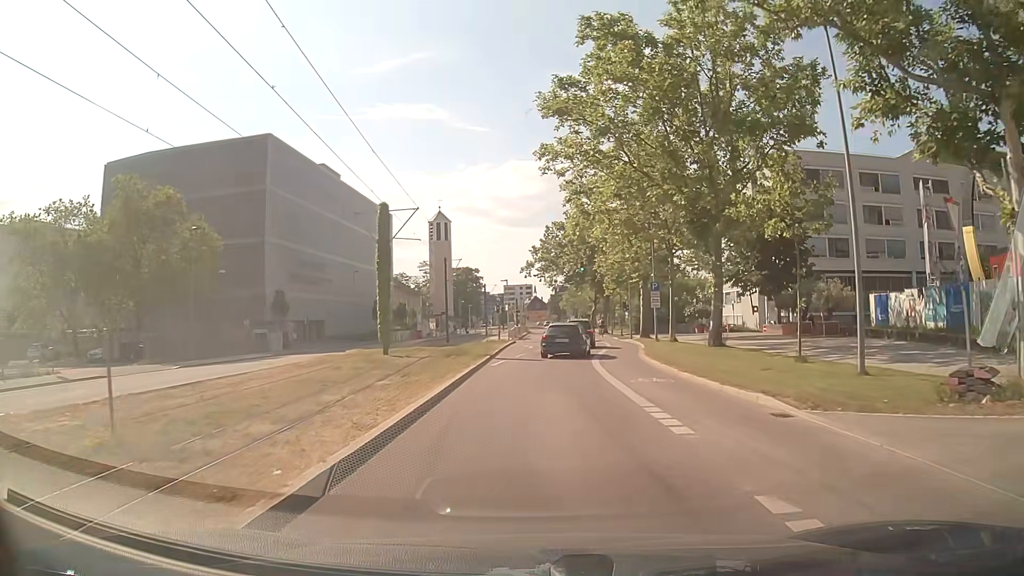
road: secondary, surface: asphalt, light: Day
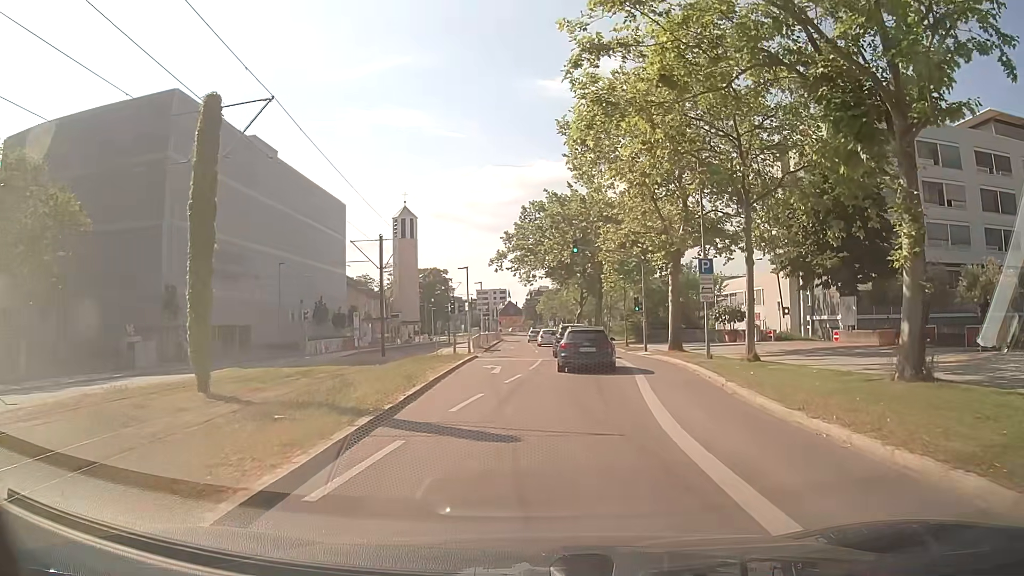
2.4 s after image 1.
(+0.1, +17.0) m; +2°
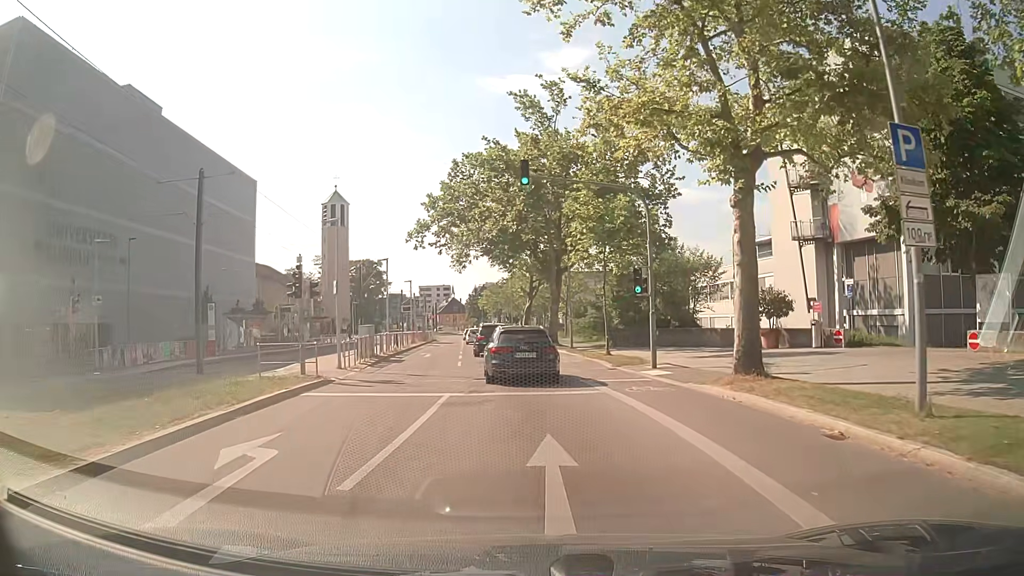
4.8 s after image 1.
(+0.8, +17.6) m; +4°
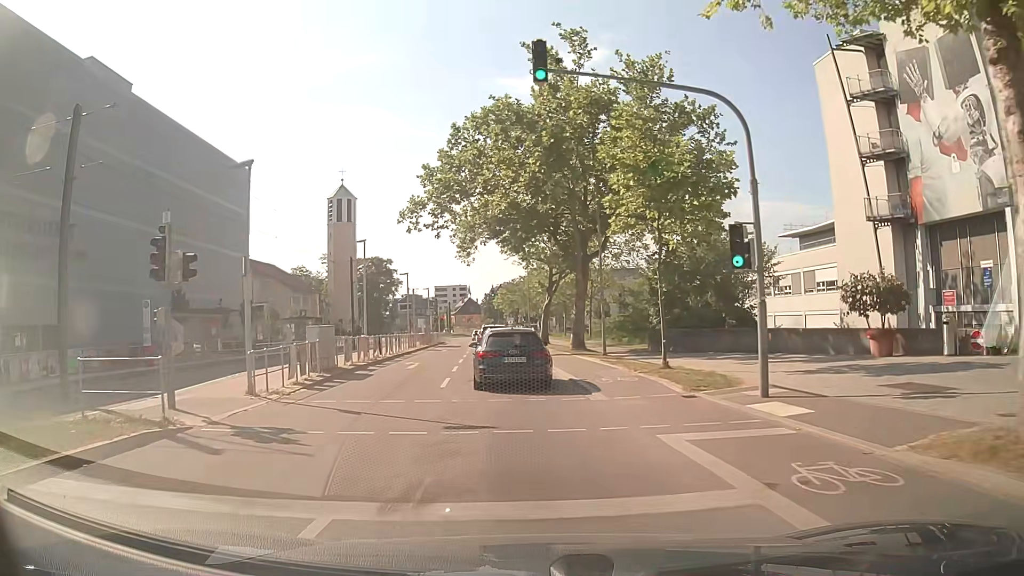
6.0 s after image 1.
(0.0, +8.9) m; -1°
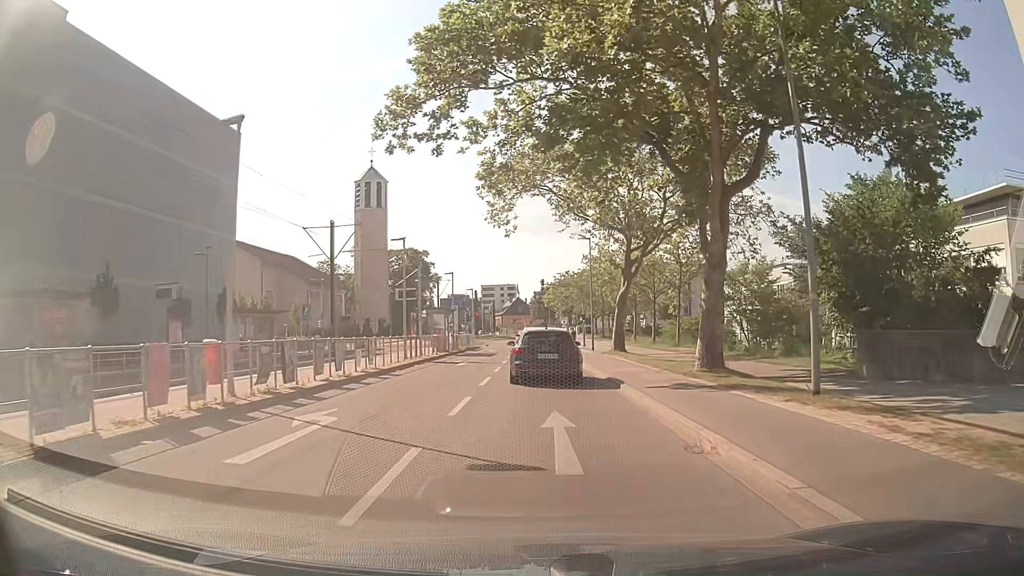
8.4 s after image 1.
(-1.0, +18.0) m; -4°
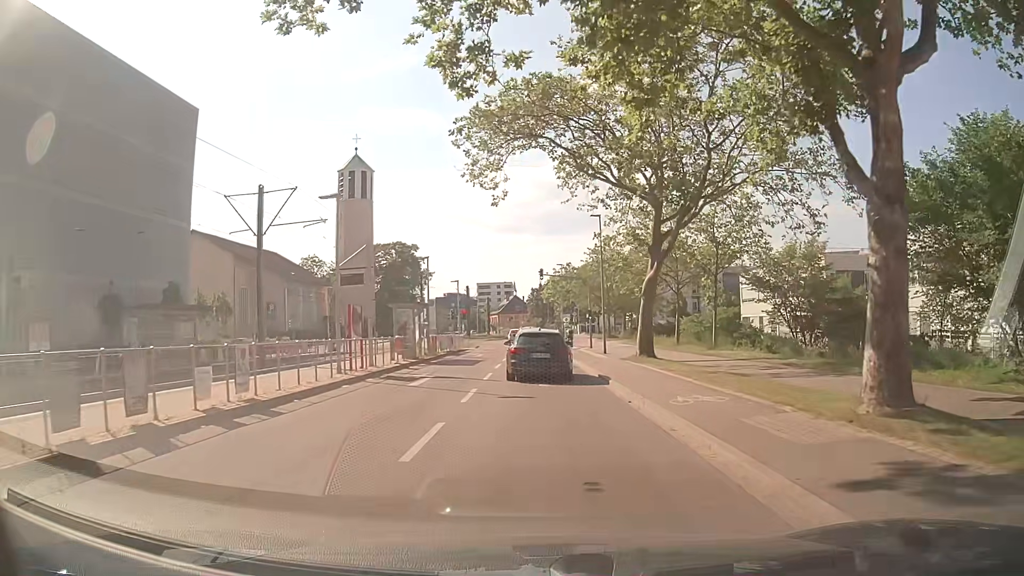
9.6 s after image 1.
(-0.1, +9.8) m; 0°
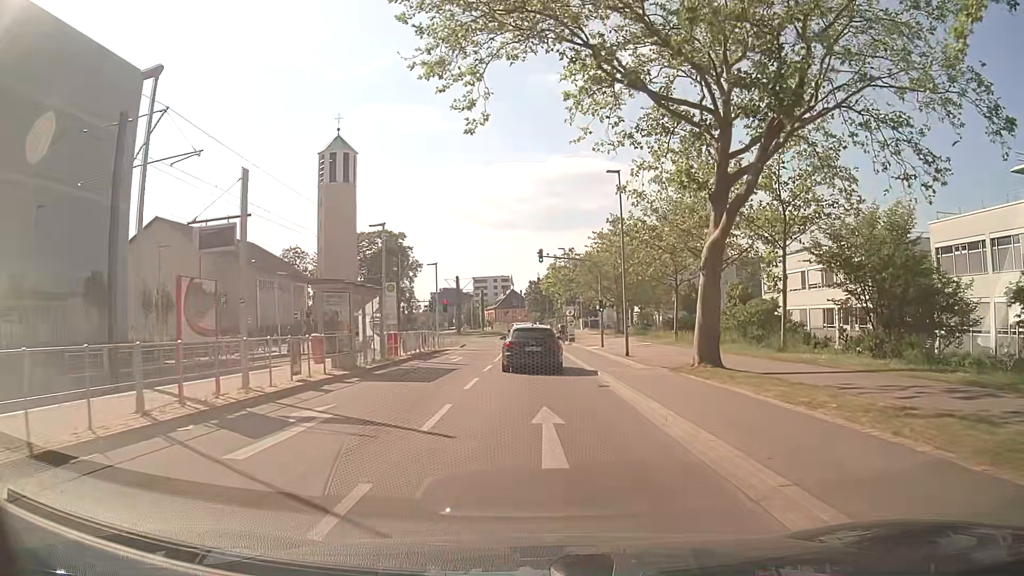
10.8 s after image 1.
(0.0, +10.4) m; 0°
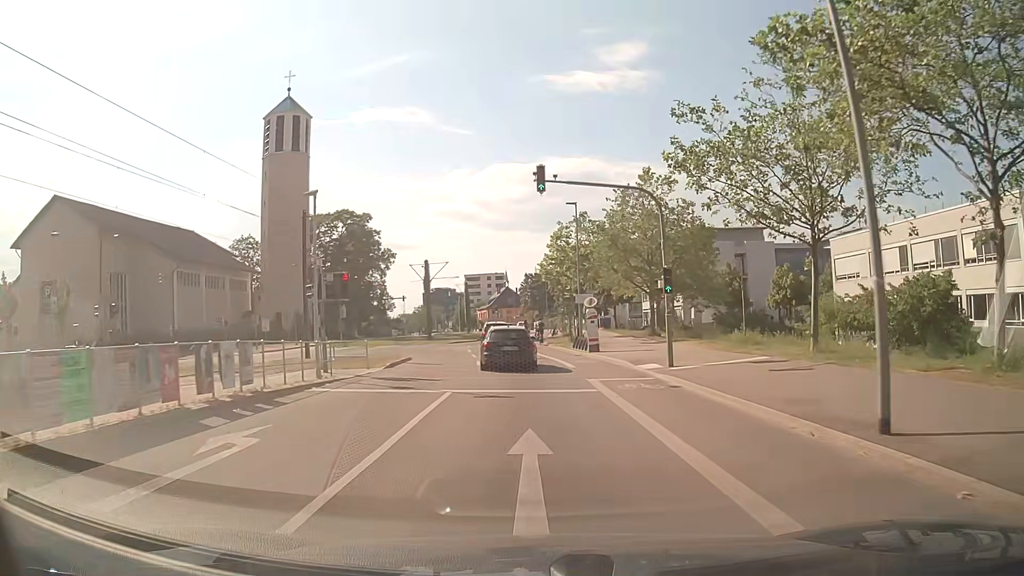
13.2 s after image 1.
(-0.1, +22.6) m; -1°
(0, +10) (0, +20) (-1, +30) (-2, +40) (-2, +50) (-2, +60) (-1, +70) (-1, +80) (-1, +90) (-1, +100) m
